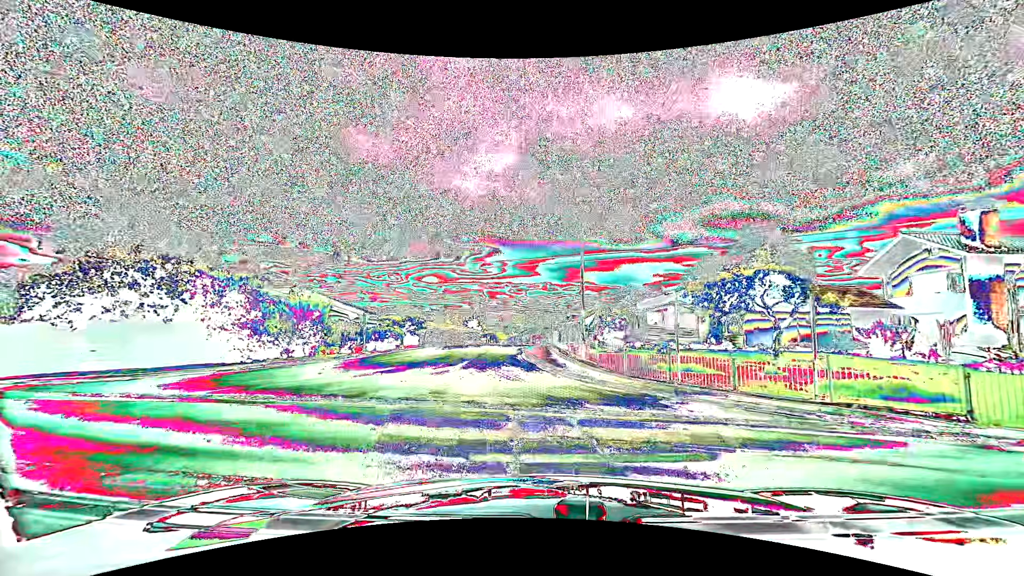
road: residential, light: Day
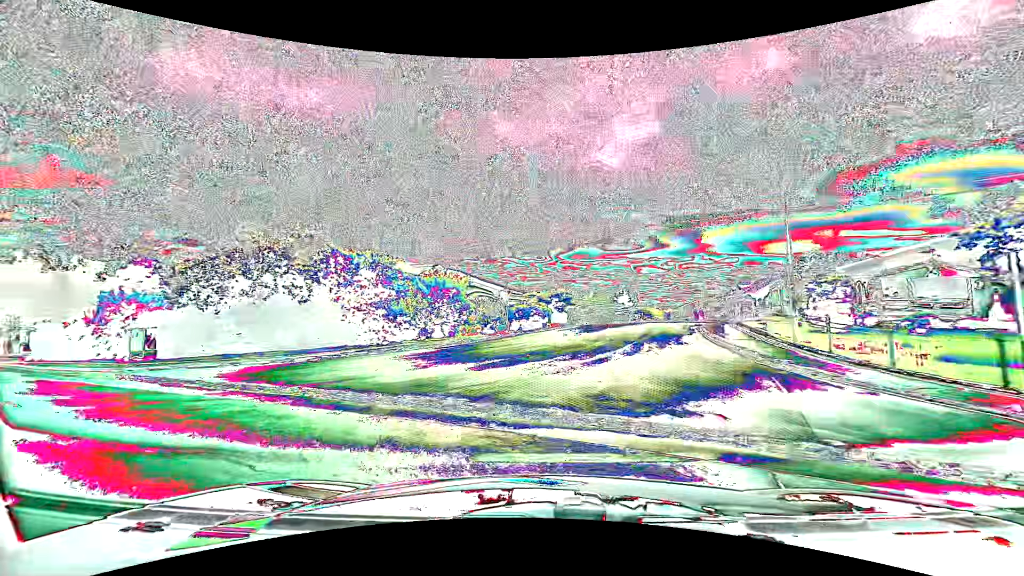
(-0.5, +5.0) m; -17°
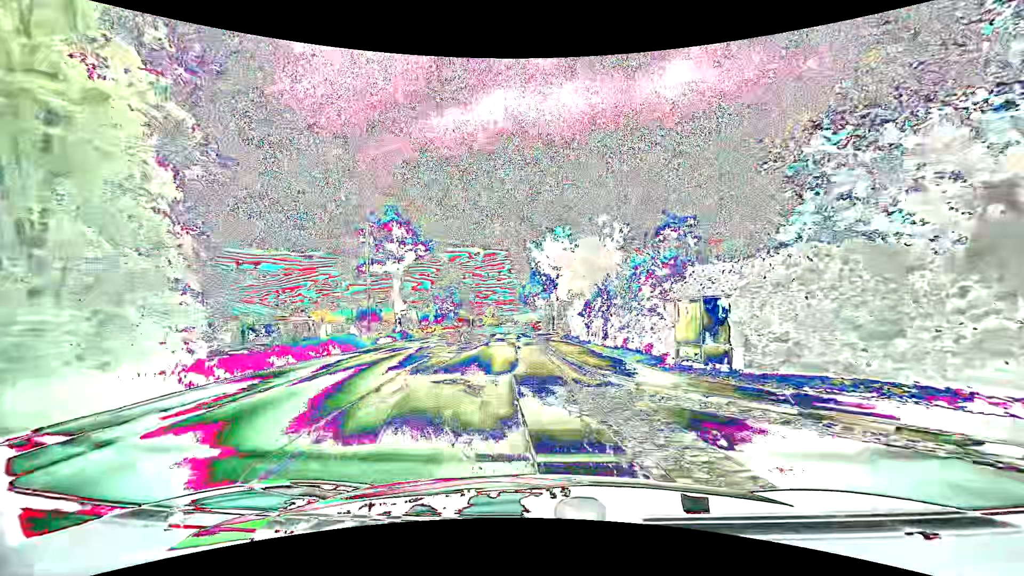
(-10.1, +14.2) m; -53°
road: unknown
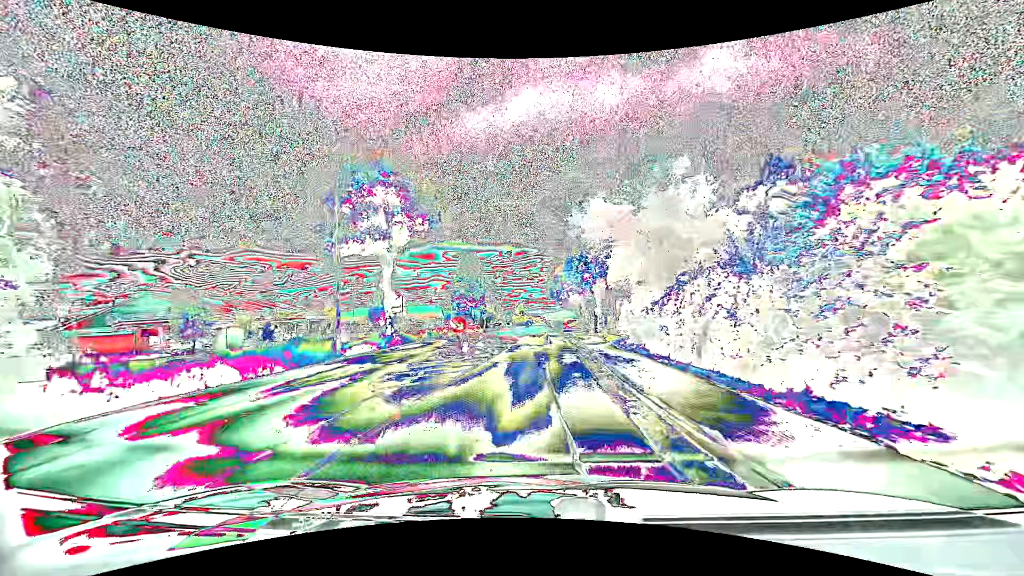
(-0.4, +9.6) m; -3°
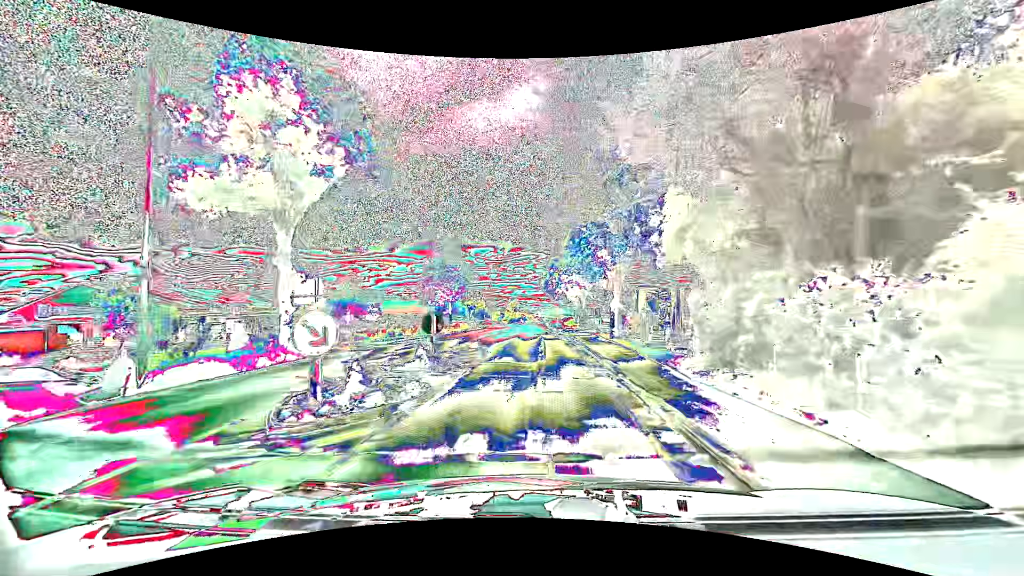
(-0.1, +10.4) m; 0°
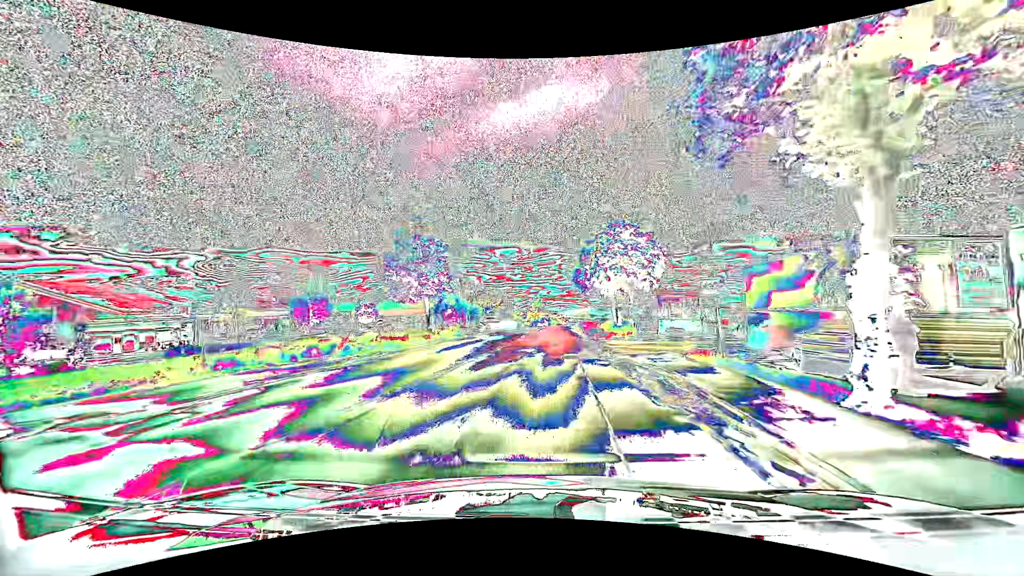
(-0.1, +16.8) m; -2°
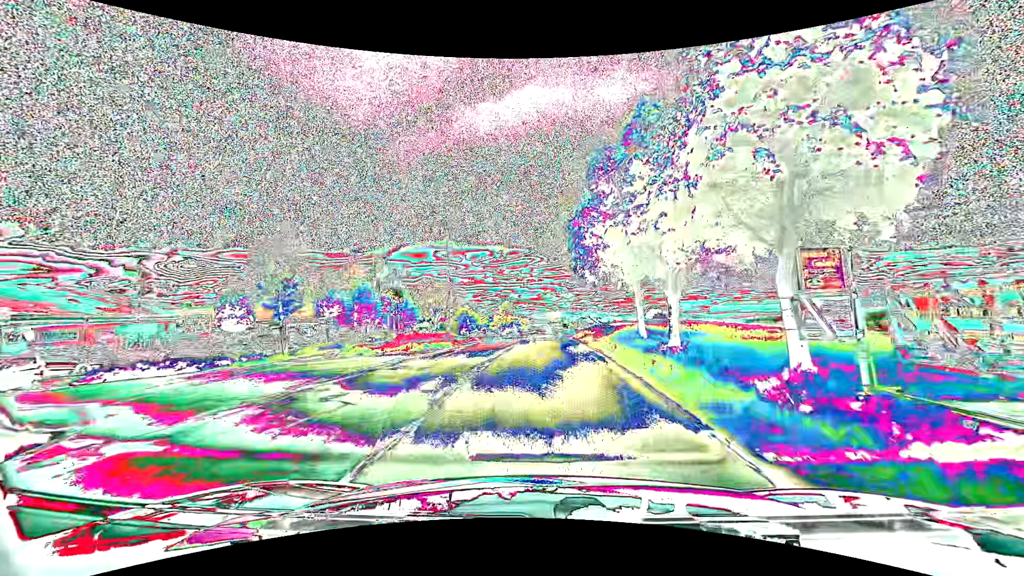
(+0.4, +28.7) m; +3°
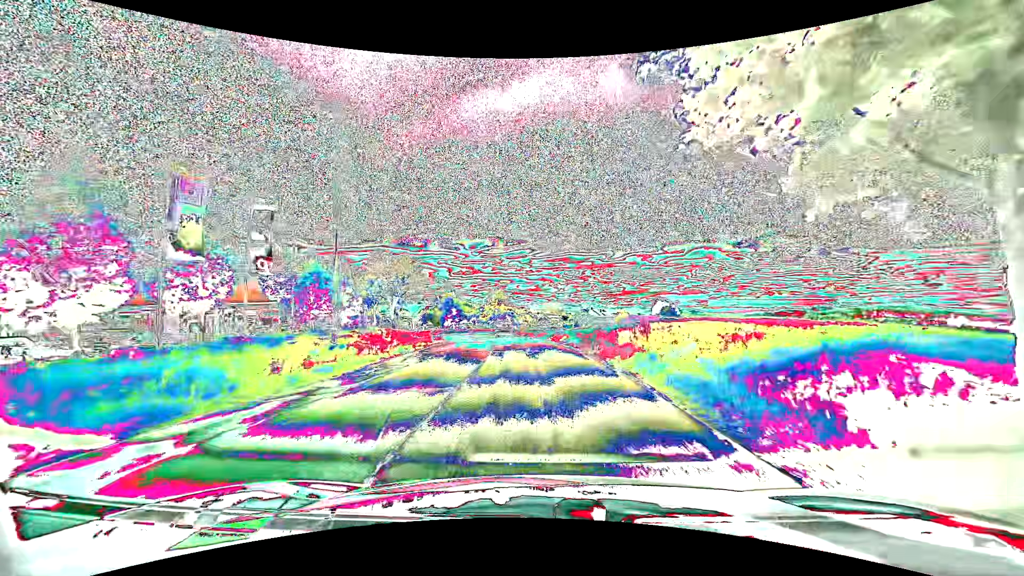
(+0.2, +24.9) m; 0°
(0, +10) (0, +20) (-1, +30) (-2, +40) (-4, +50) (-6, +60) (-9, +69) (-12, +79) (-16, +88) (-21, +97) m
